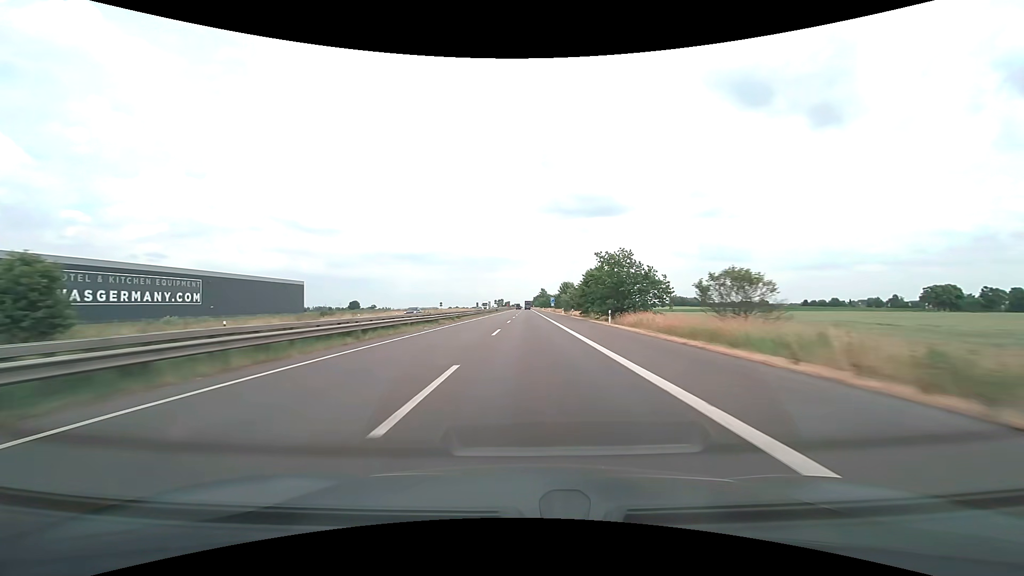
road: motorway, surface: asphalt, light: Day
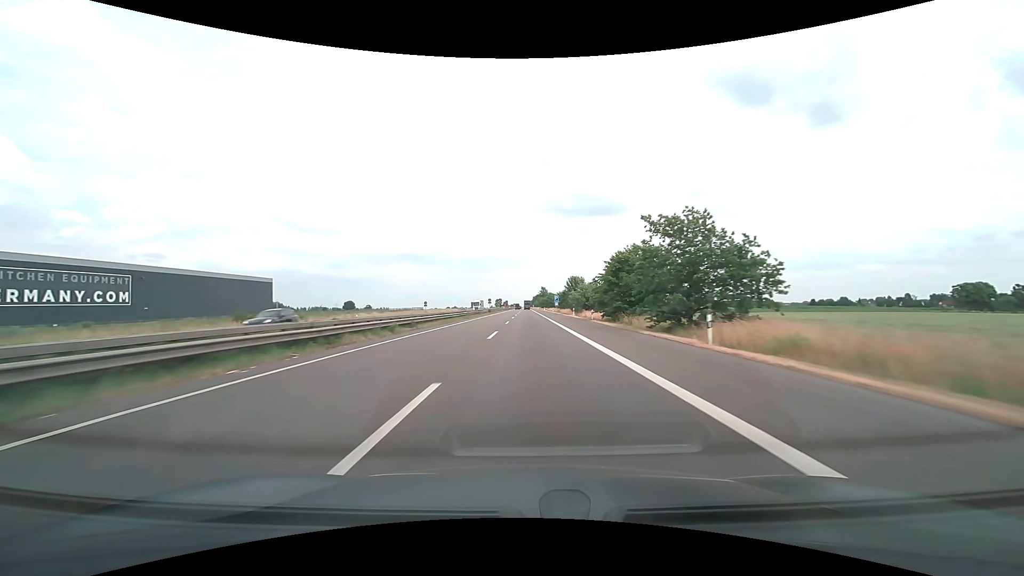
(0.0, +20.6) m; 0°
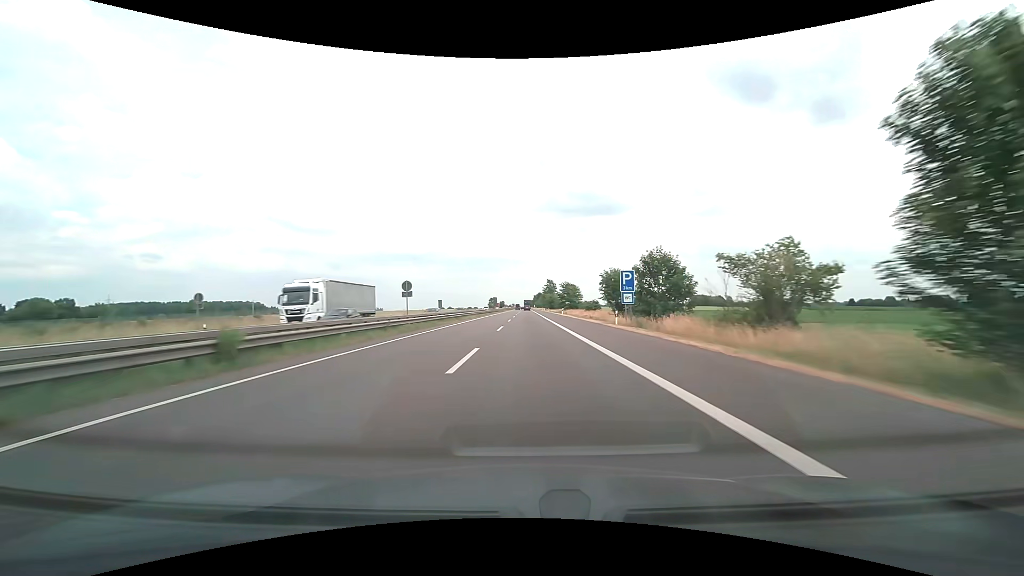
(+0.1, +82.5) m; 0°
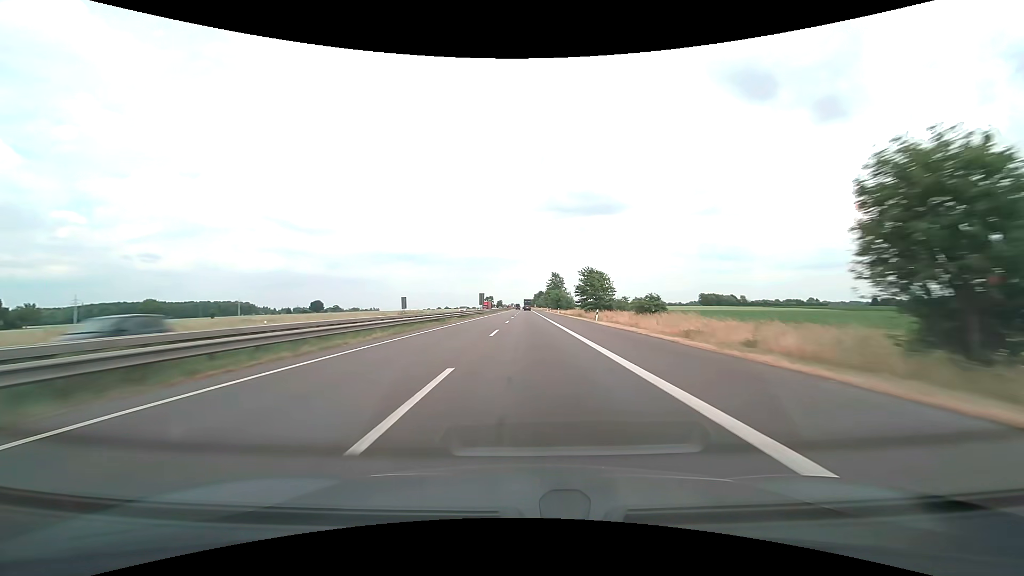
(0.0, +41.3) m; 0°
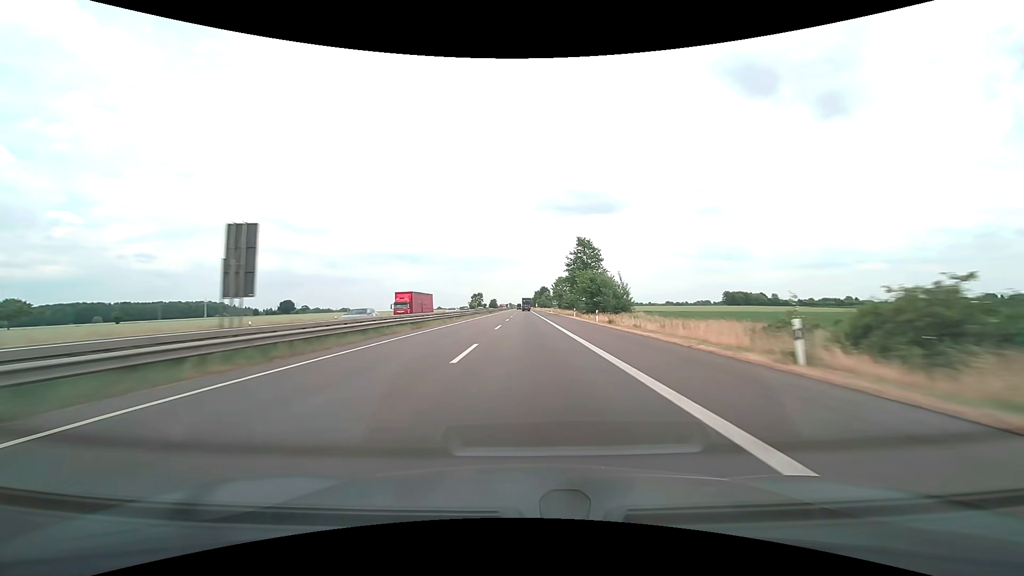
(+0.1, +82.7) m; 0°
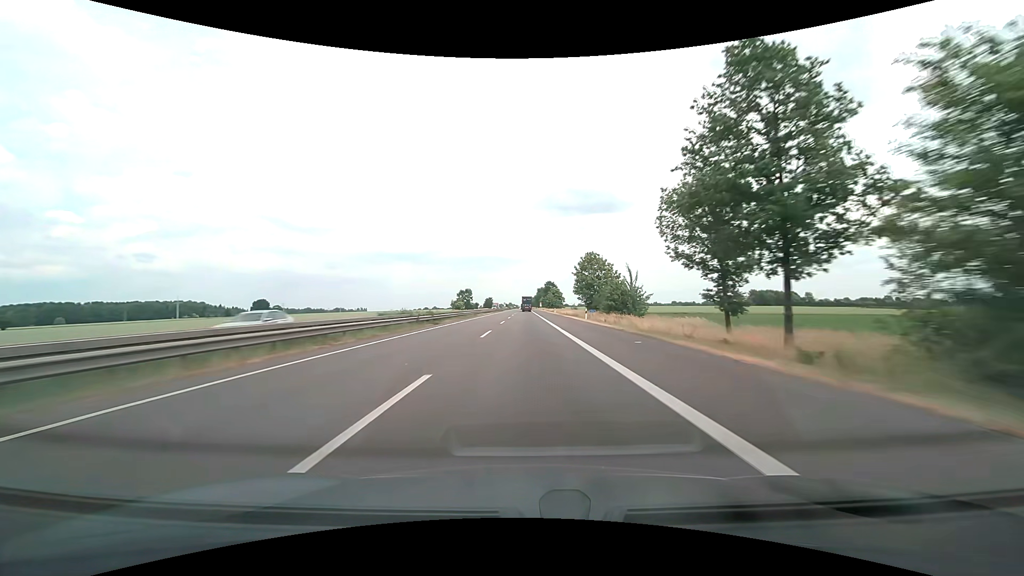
(0.0, +62.0) m; 0°
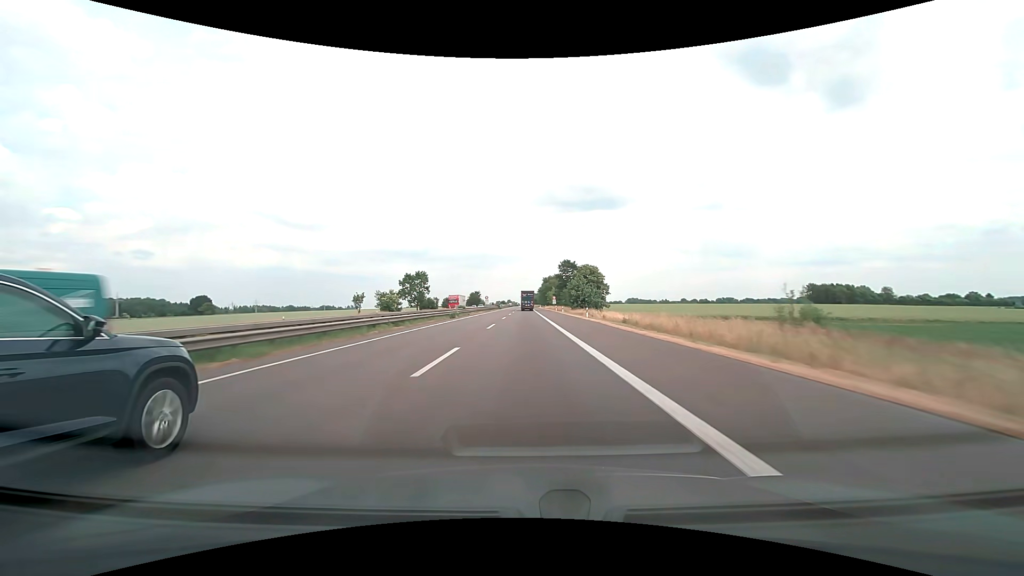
(0.0, +101.6) m; 0°
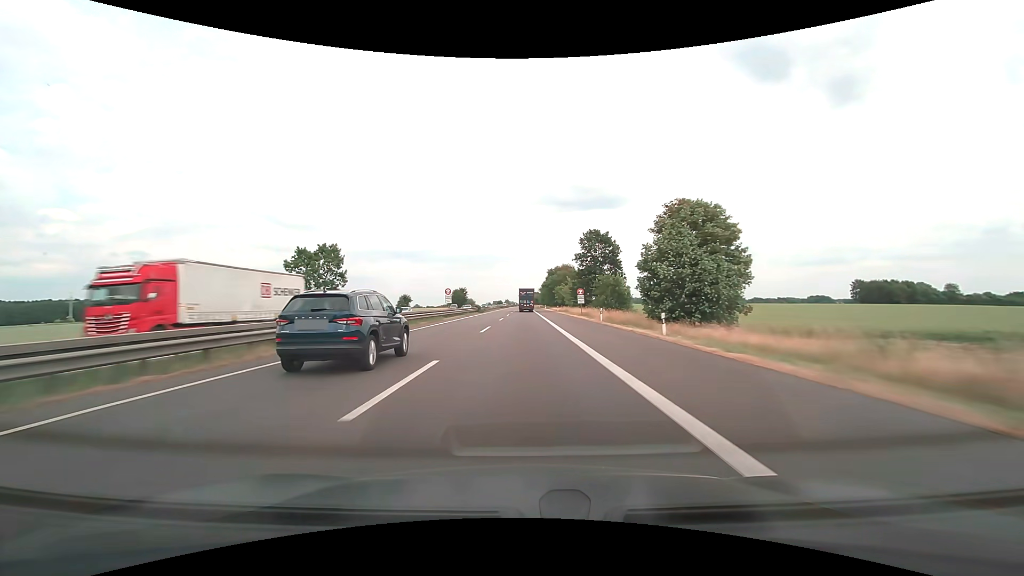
(0.0, +56.8) m; 0°
(0, +10) (0, +20) (0, +30) (0, +40) (0, +50) (0, +60) (0, +70) (0, +80) (0, +90) (0, +100) m
